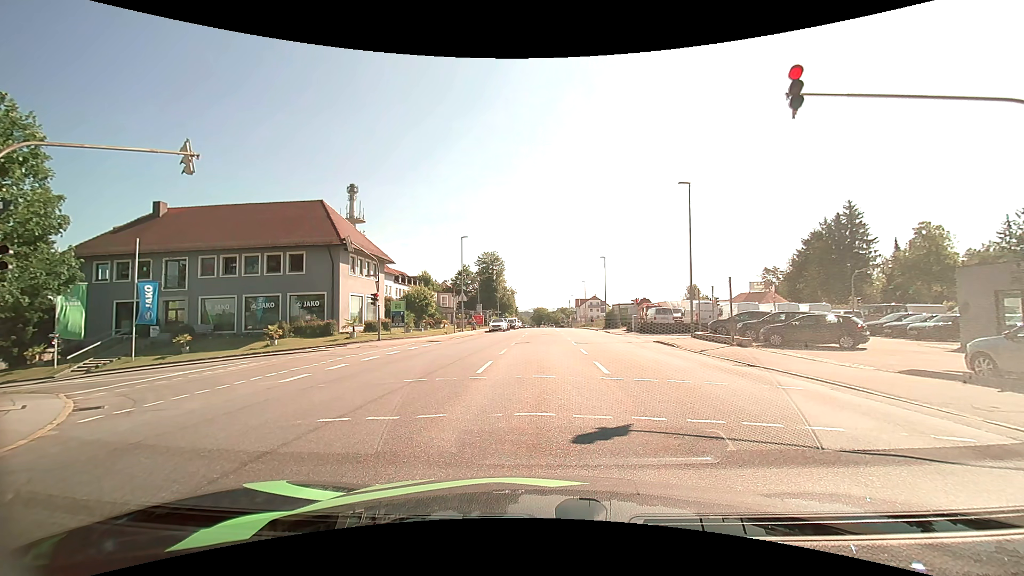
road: tertiary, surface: asphalt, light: Day
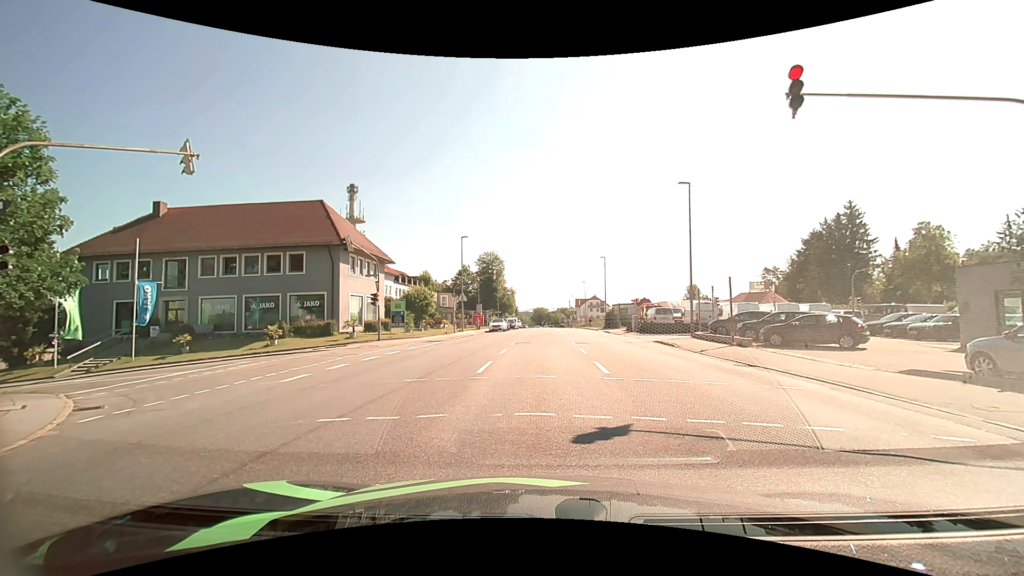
(0.0, 0.0) m; 0°
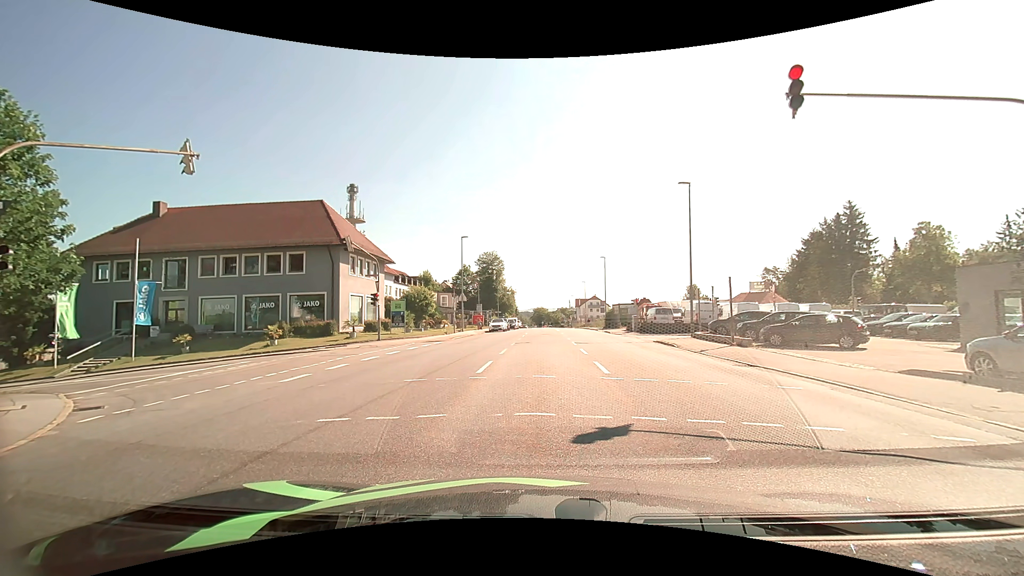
(0.0, 0.0) m; 0°
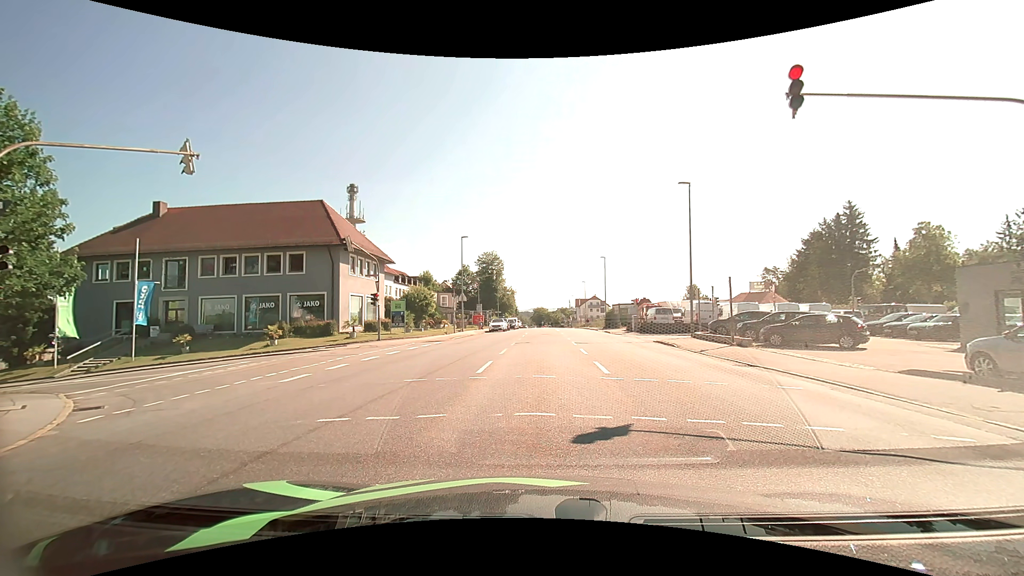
(0.0, 0.0) m; 0°
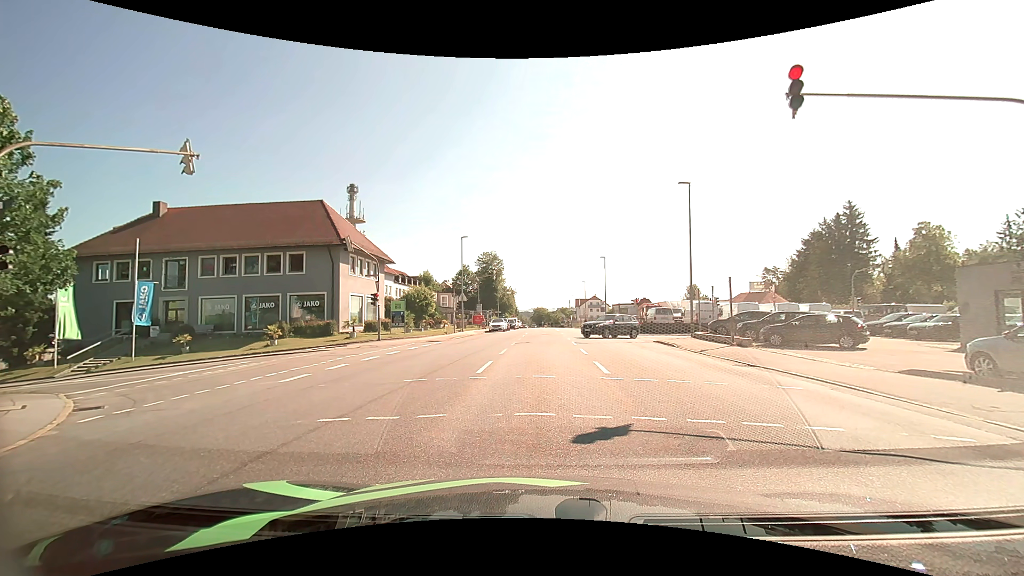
(0.0, 0.0) m; 0°
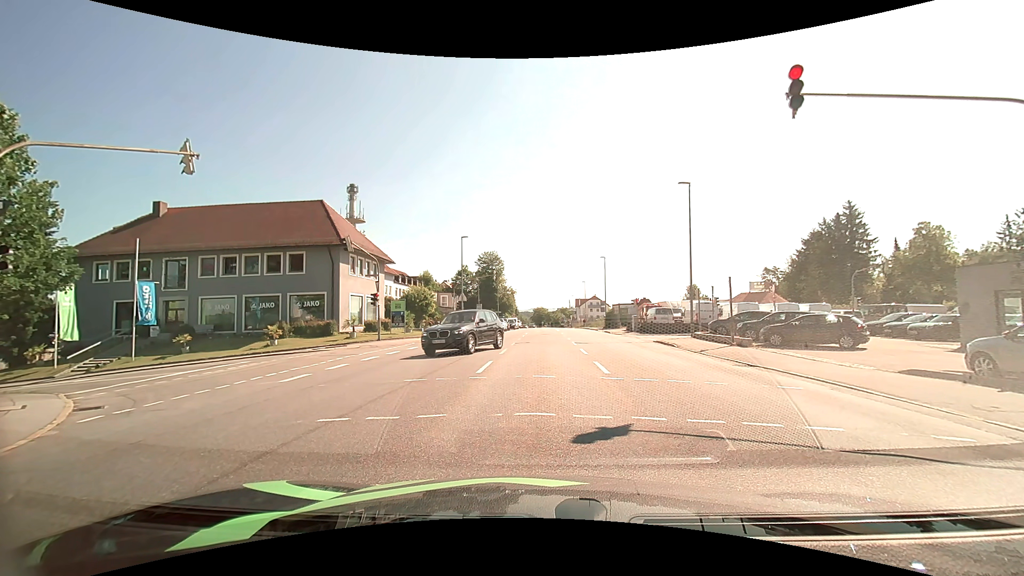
(0.0, 0.0) m; 0°
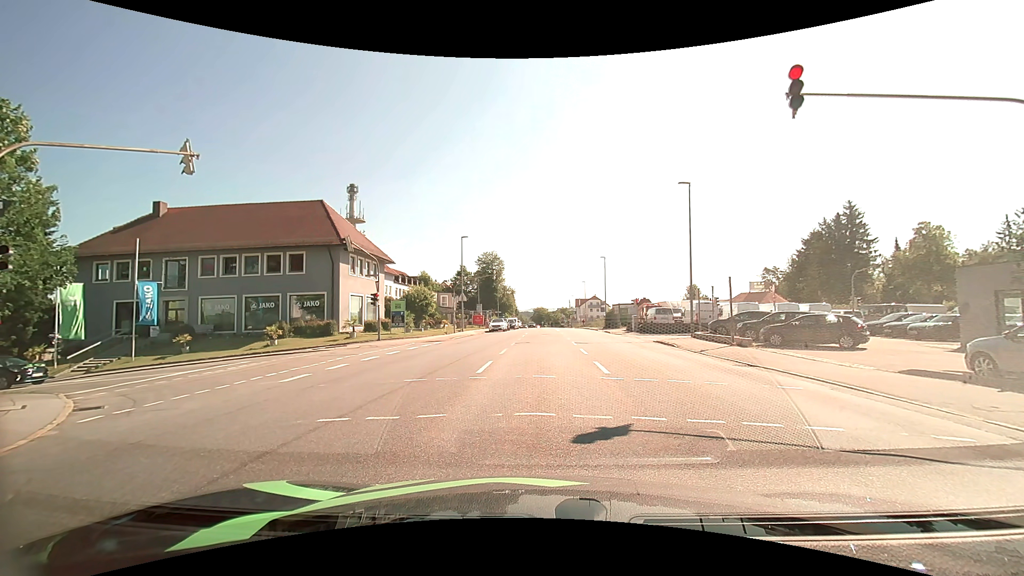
(0.0, 0.0) m; 0°
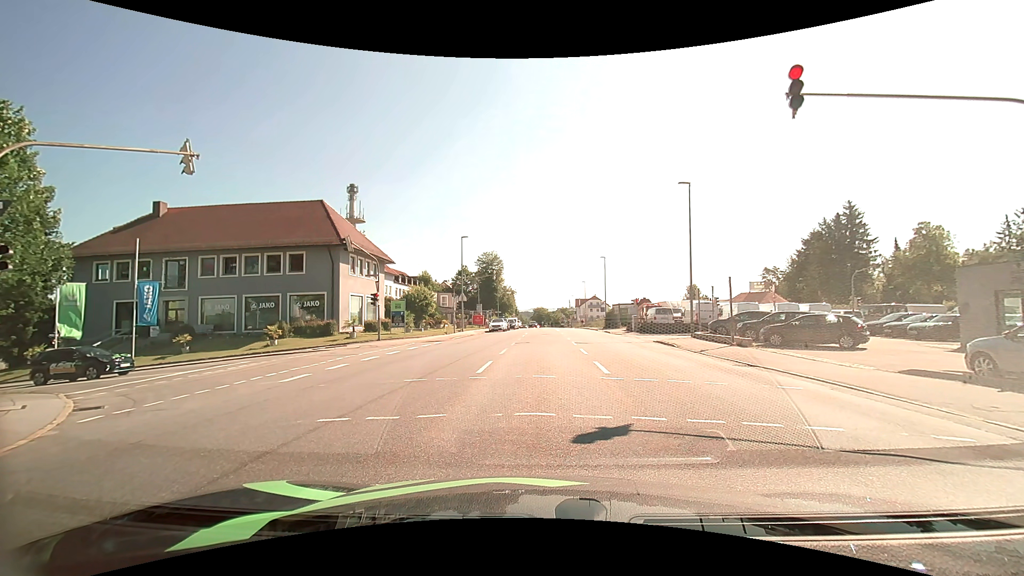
(0.0, 0.0) m; 0°
